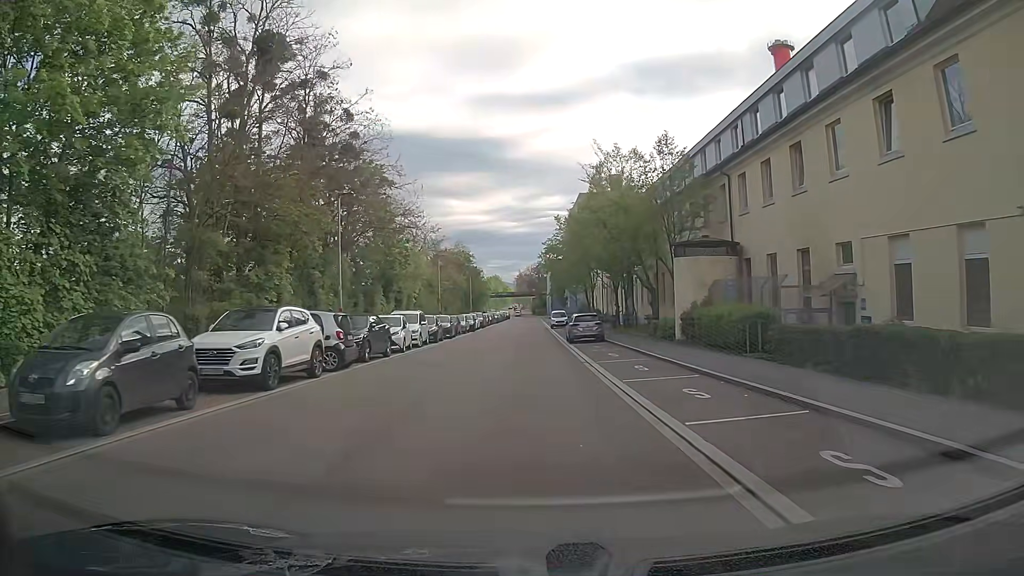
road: tertiary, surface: asphalt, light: Day
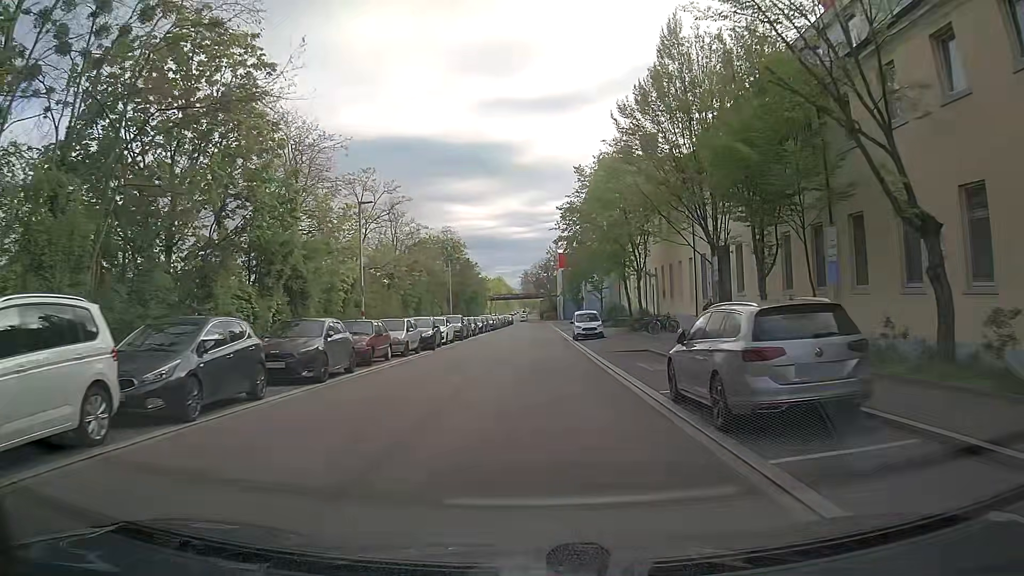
(-0.4, +27.1) m; -1°
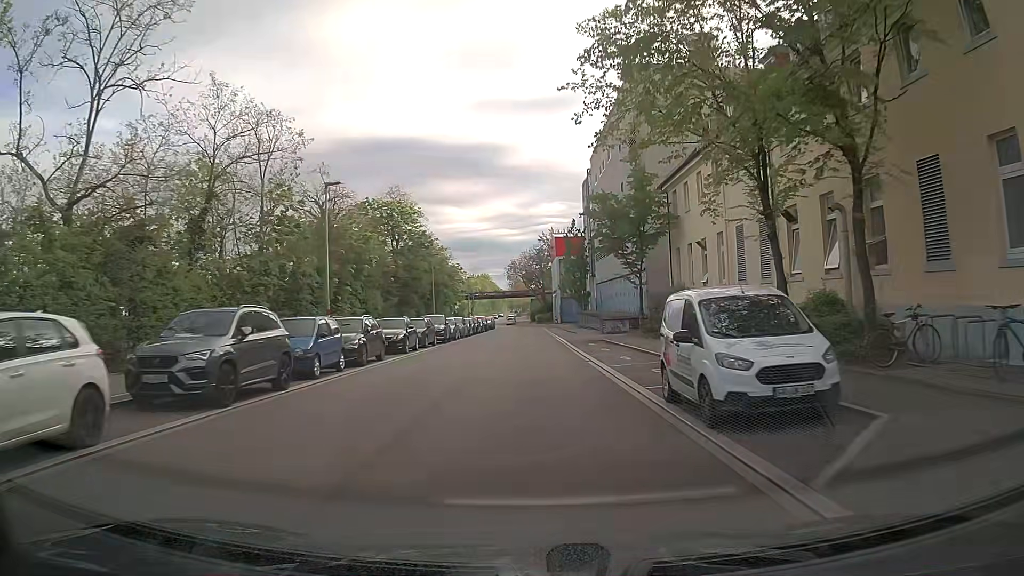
(0.0, +31.9) m; 0°
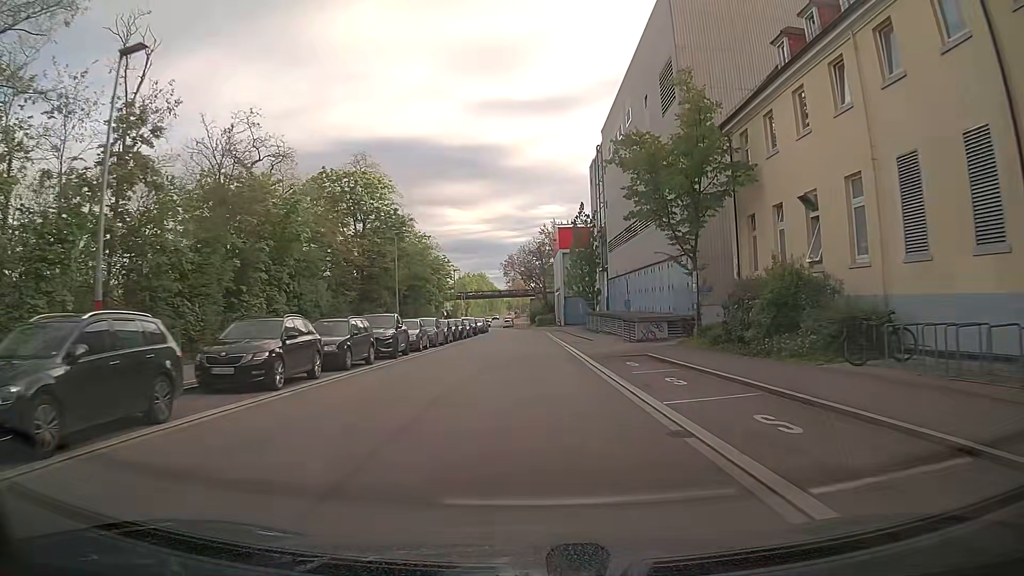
(0.0, +13.9) m; 0°
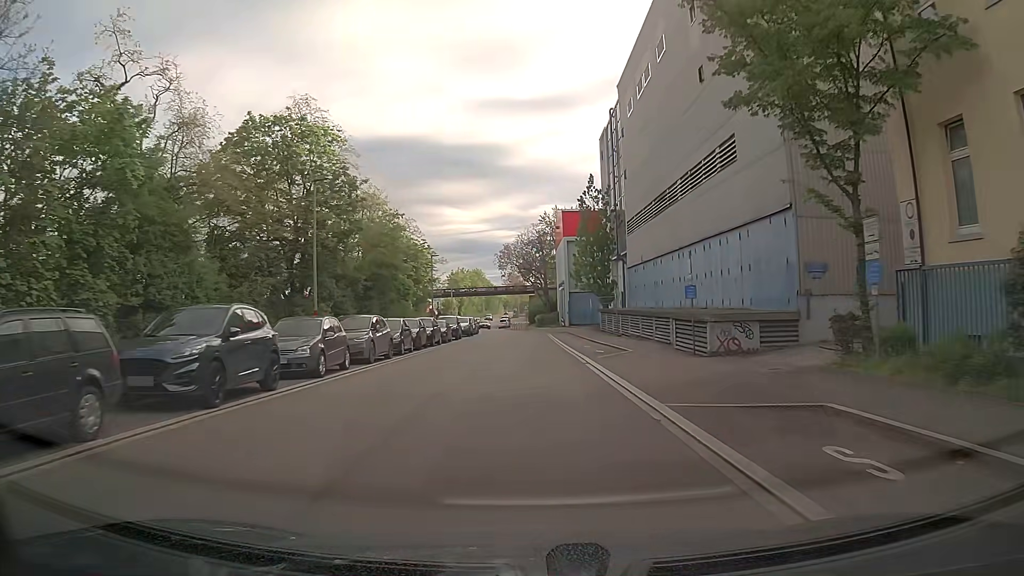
(0.0, +14.3) m; 0°
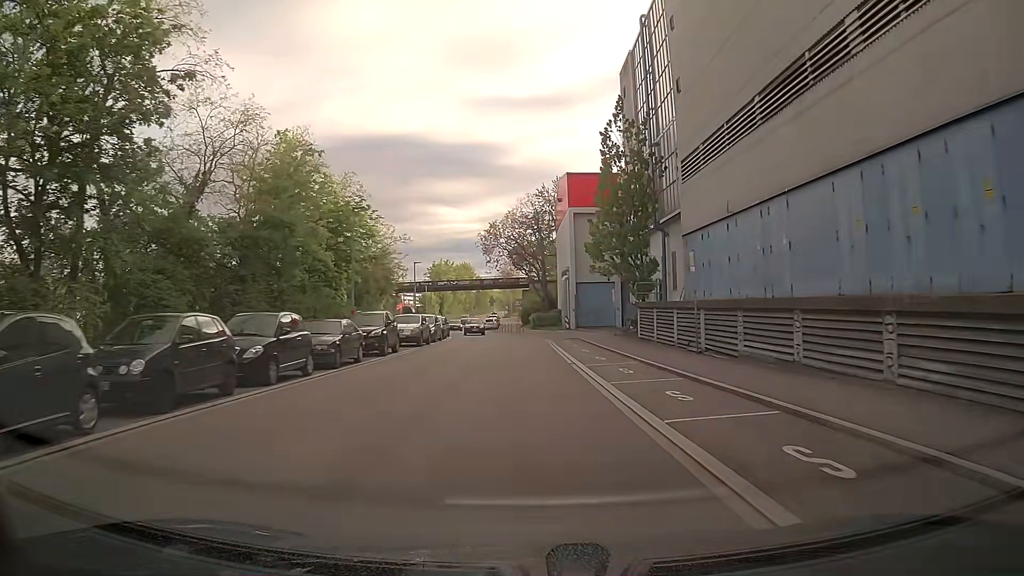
(+0.2, +21.8) m; 0°
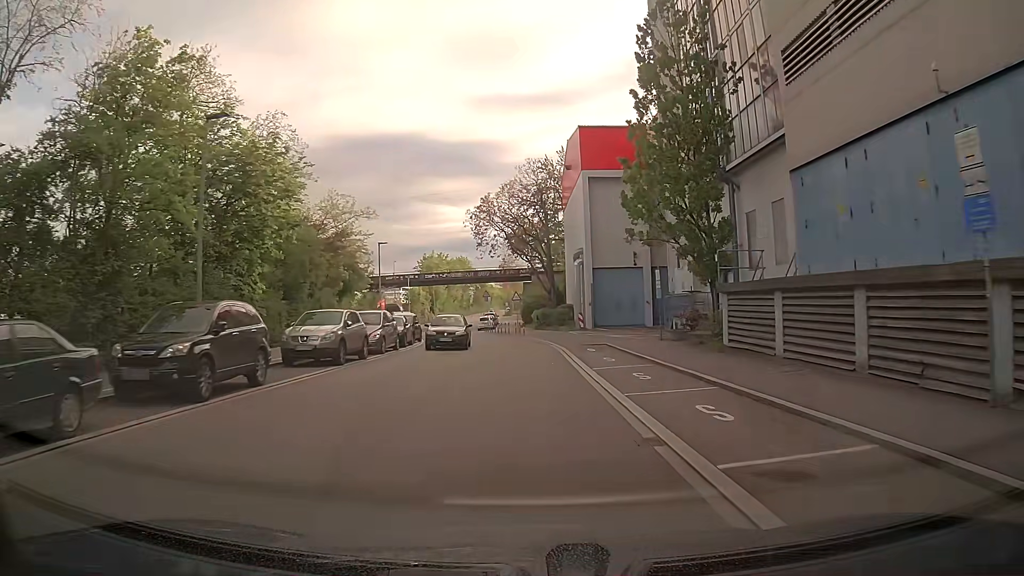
(+0.1, +14.5) m; 0°
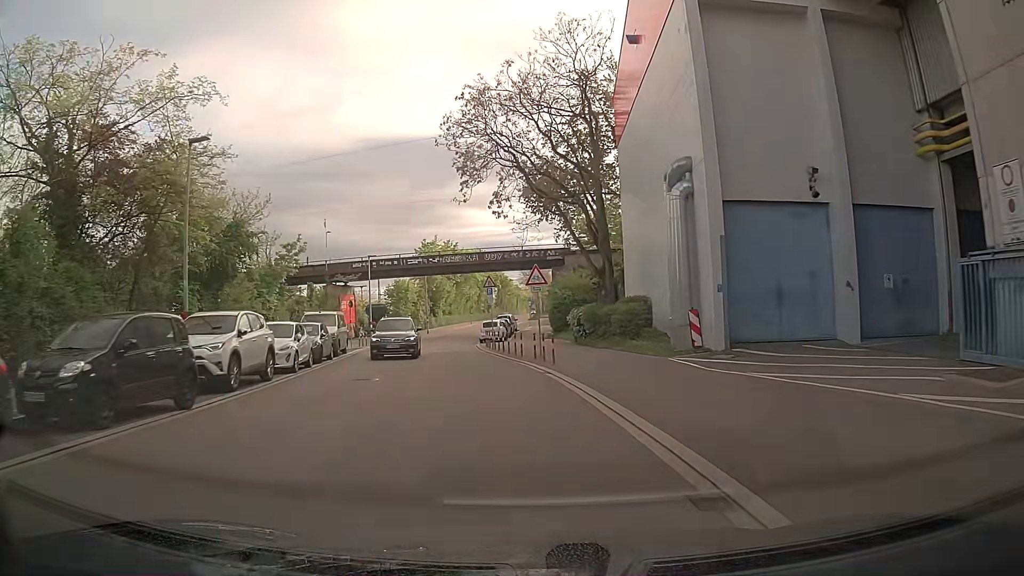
(-0.2, +27.7) m; -2°
(0, +10) (-2, +20) (-3, +30) (-5, +40) (-6, +50) (-6, +60) (-6, +70) (-5, +80) (-5, +90) (-5, +100) m
